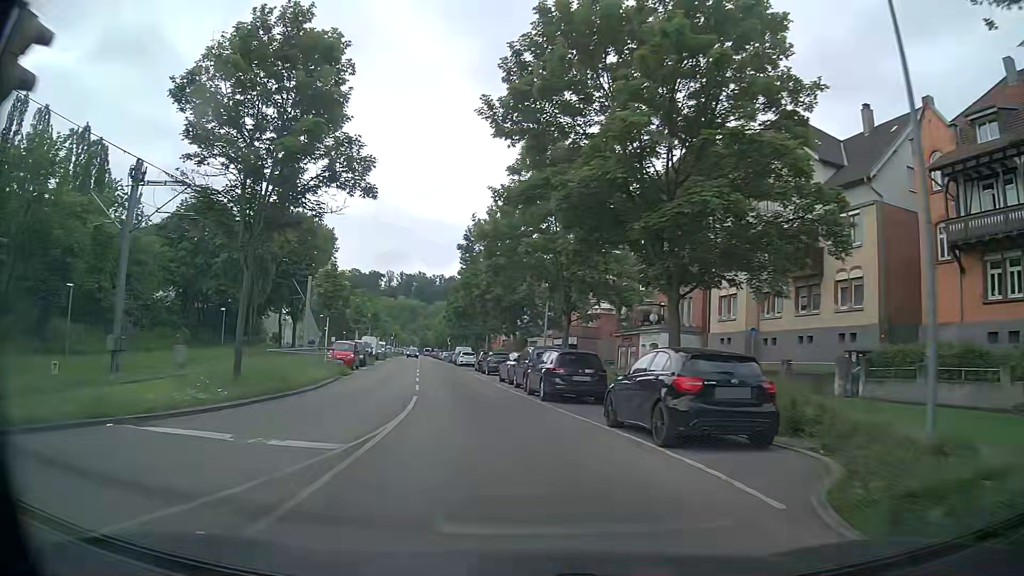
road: secondary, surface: asphalt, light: Day
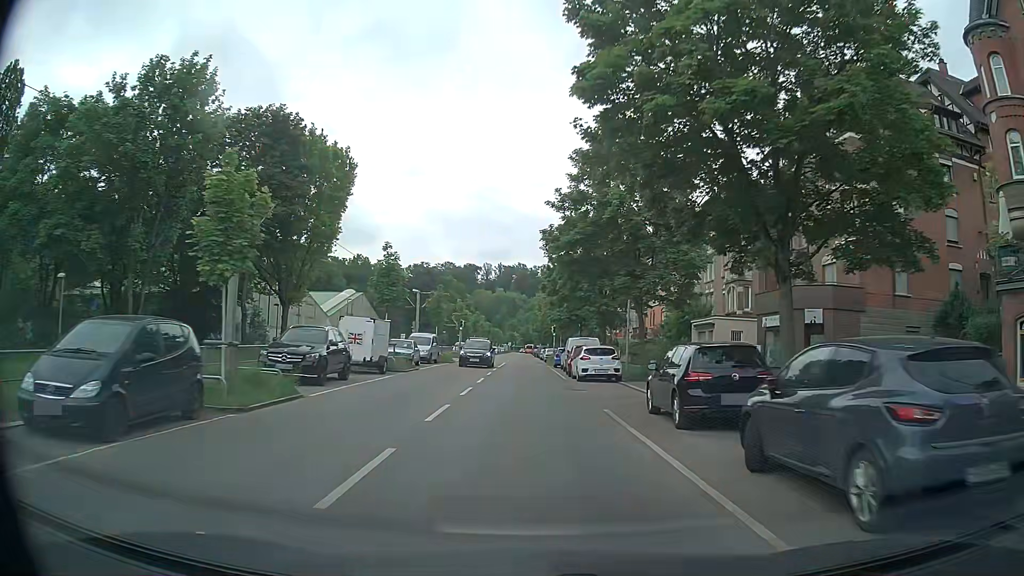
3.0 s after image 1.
(-4.1, +36.1) m; -8°
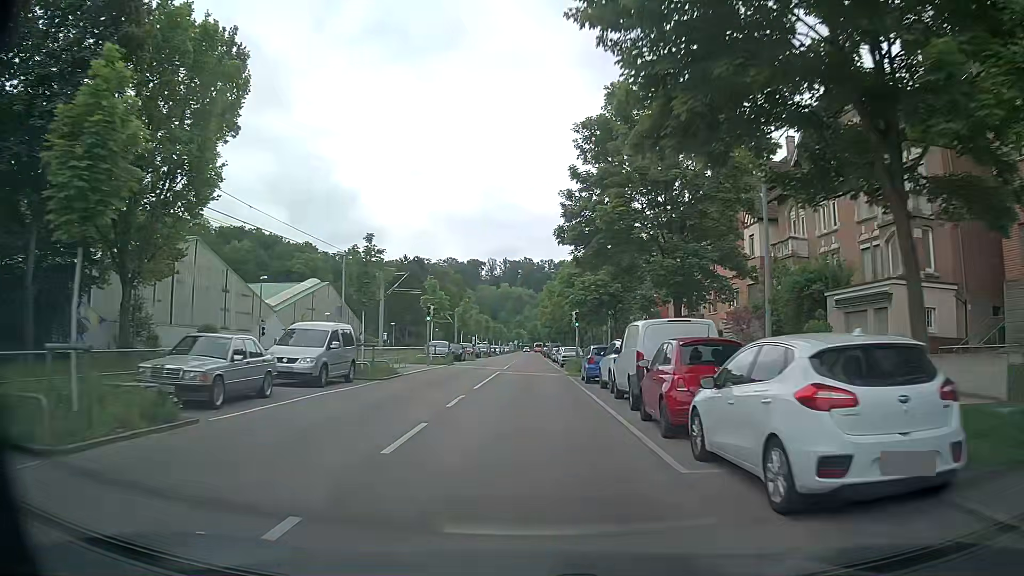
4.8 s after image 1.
(-0.2, +21.9) m; -1°
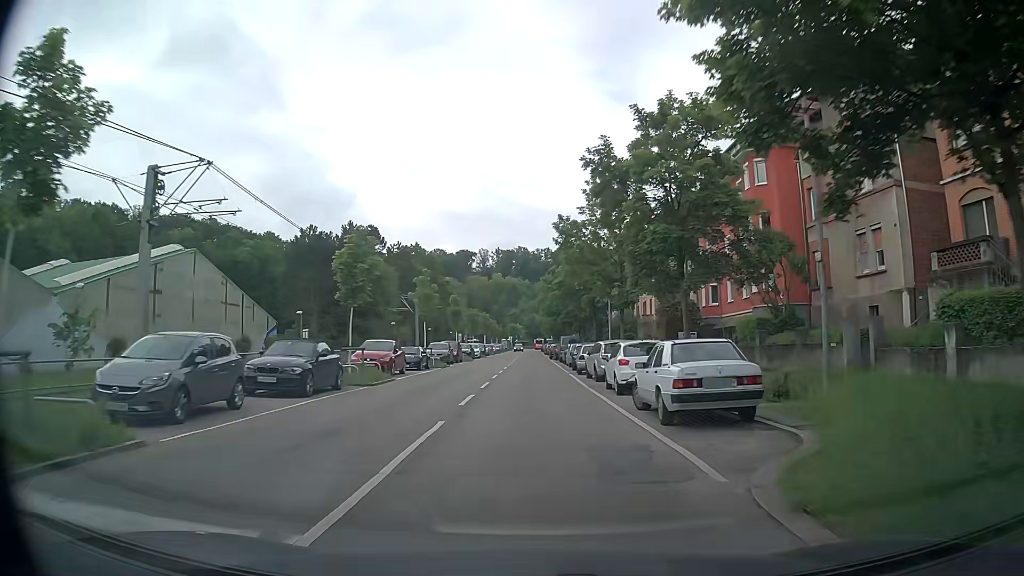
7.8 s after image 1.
(-0.4, +36.2) m; 0°
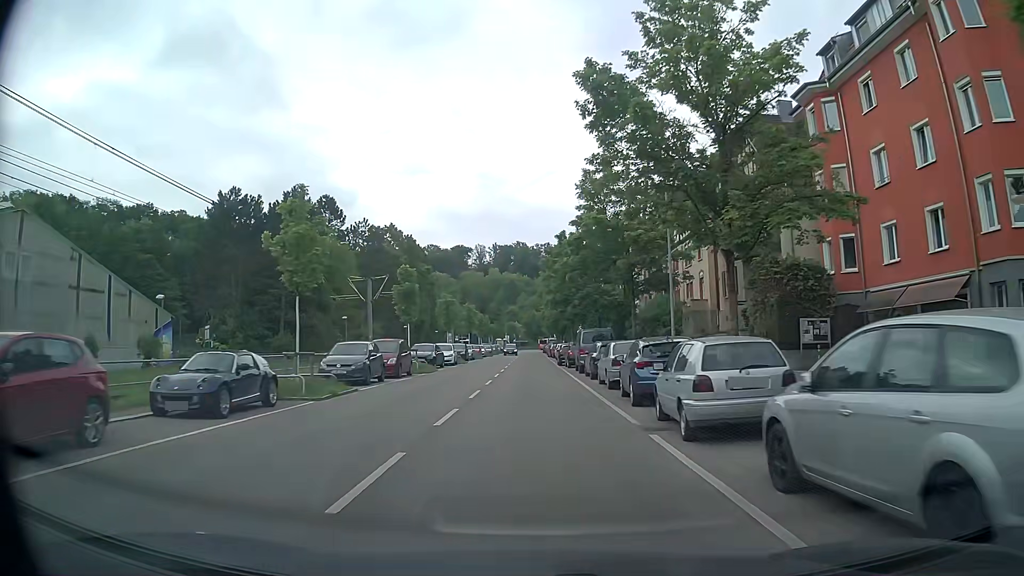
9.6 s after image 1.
(-0.1, +21.8) m; 0°
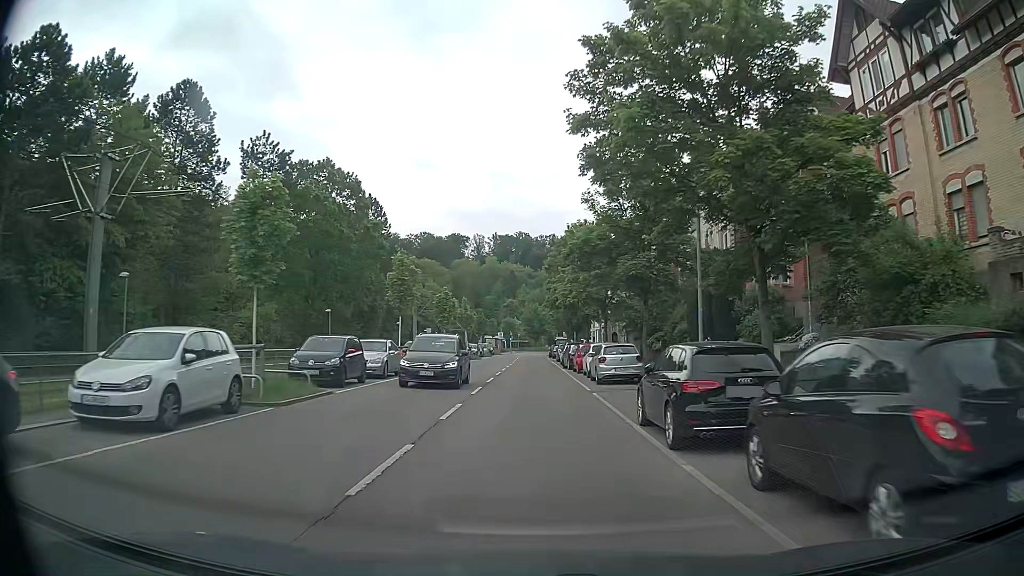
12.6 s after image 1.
(-0.2, +36.0) m; 0°
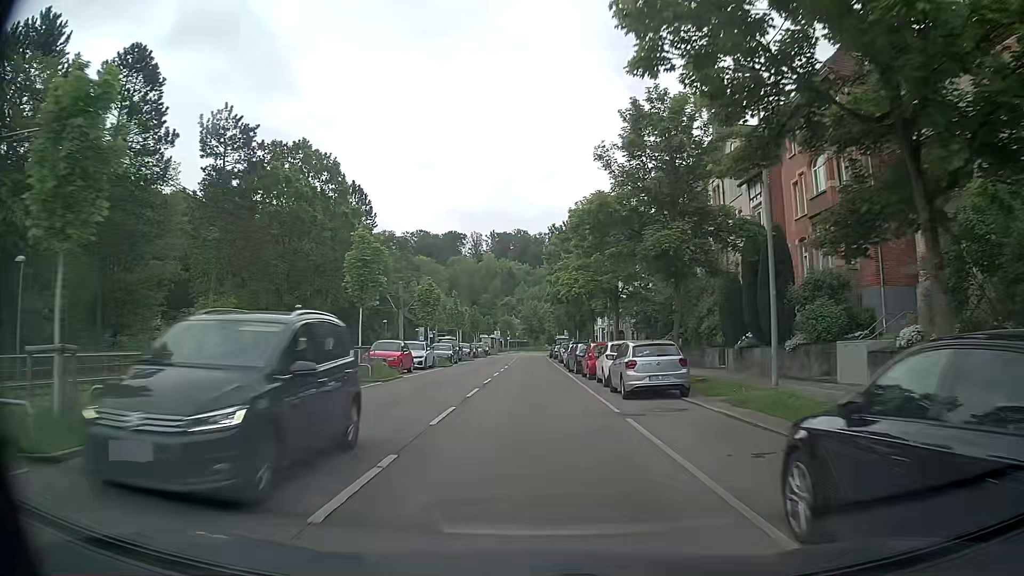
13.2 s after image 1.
(0.0, +7.1) m; 0°
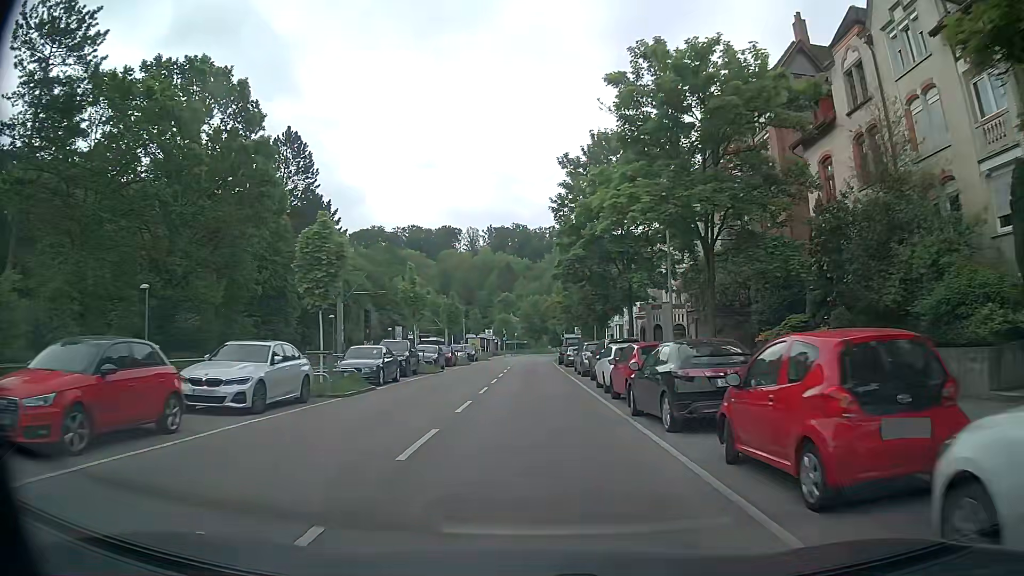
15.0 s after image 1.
(-0.1, +21.4) m; 0°
(0, +10) (0, +20) (0, +30) (0, +40) (0, +50) (0, +60) (0, +70) (0, +80) (+1, +90) (+1, +100) m
